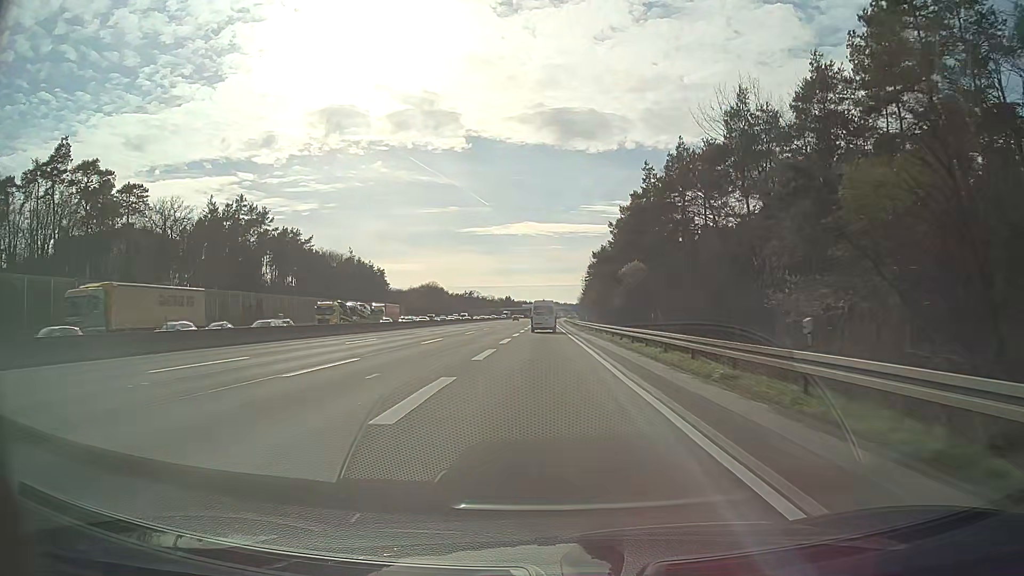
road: motorway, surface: asphalt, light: Day
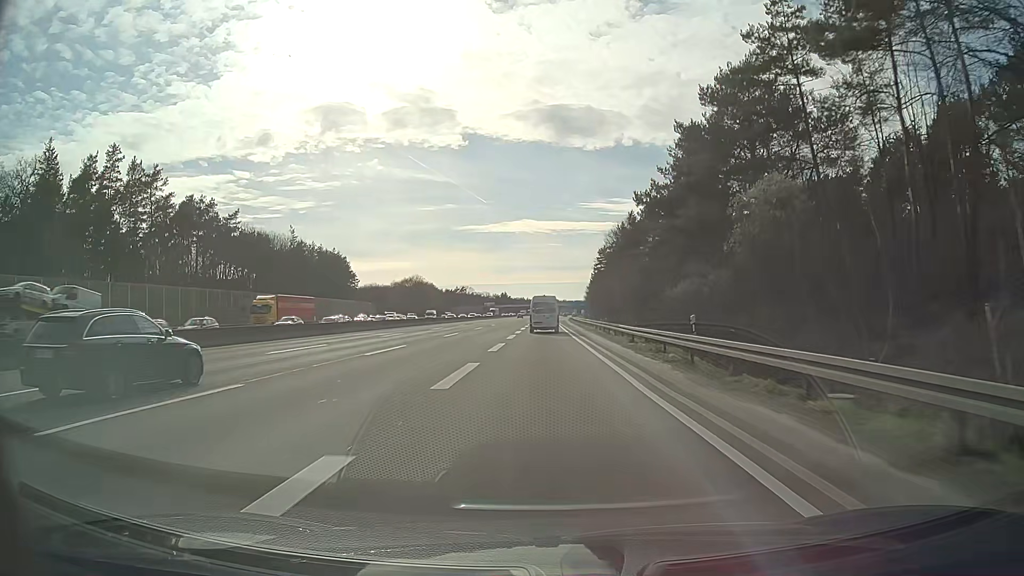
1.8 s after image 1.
(0.0, +44.4) m; 0°
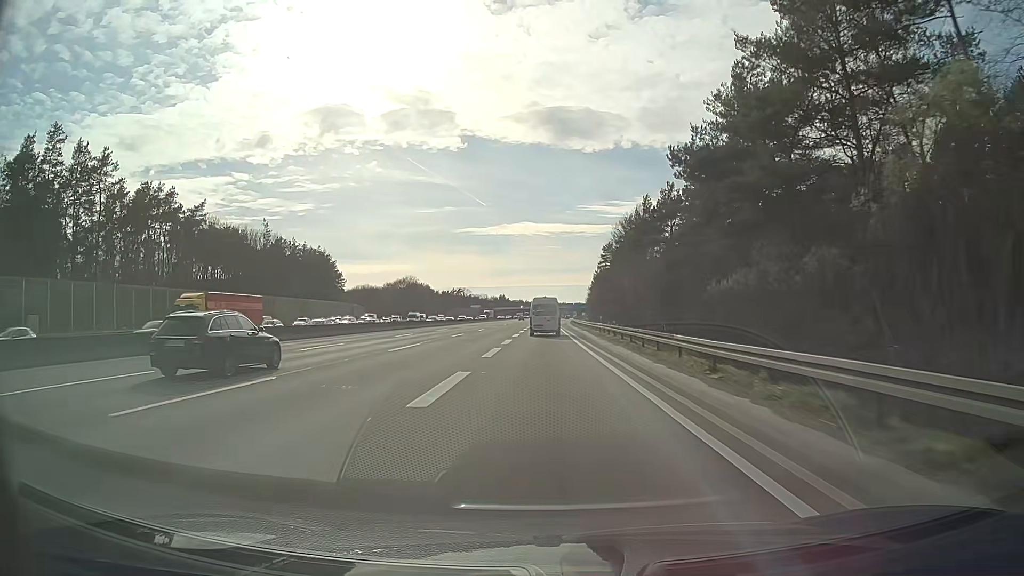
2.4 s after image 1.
(0.0, +14.3) m; 0°
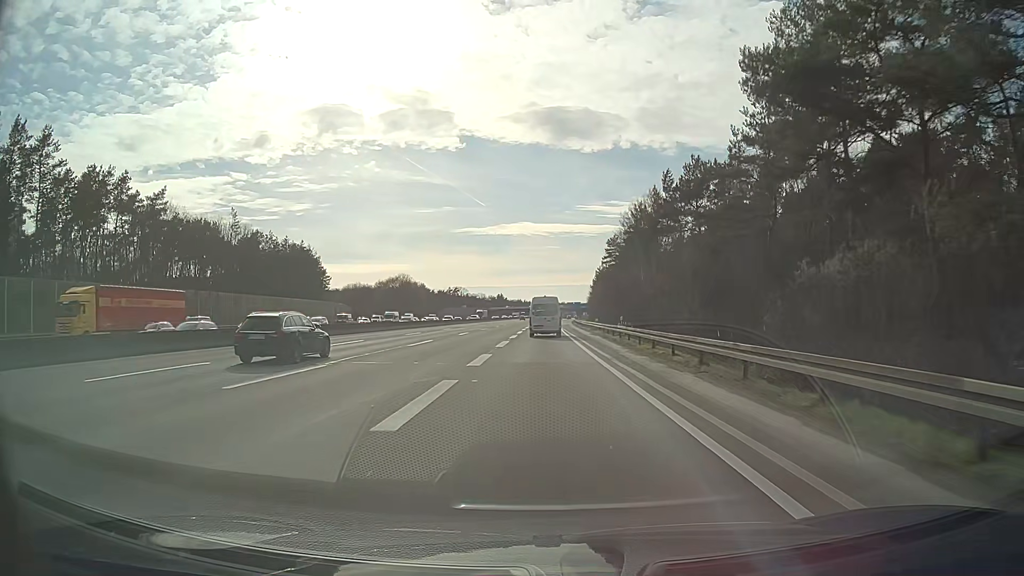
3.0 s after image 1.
(0.0, +14.1) m; 0°
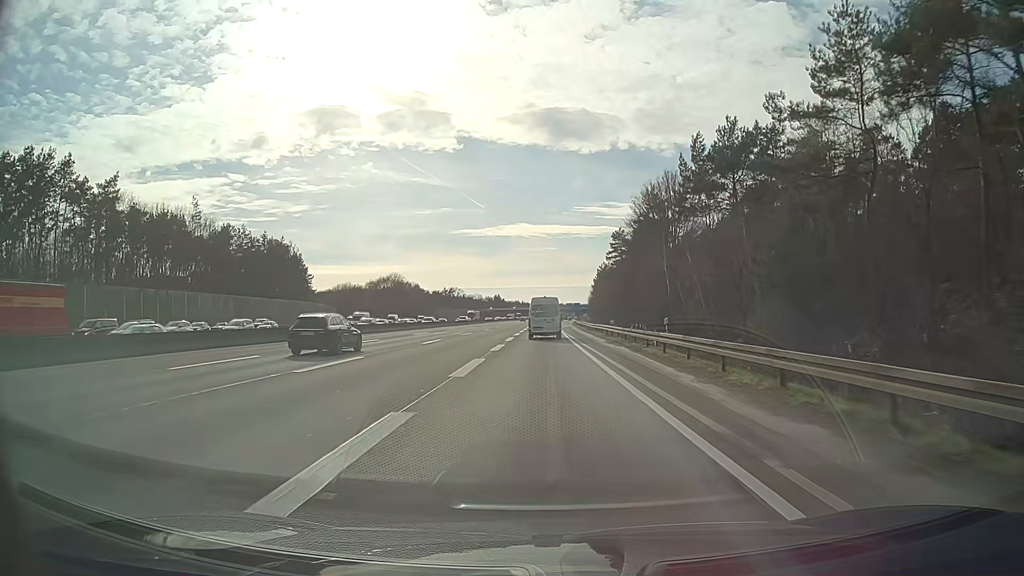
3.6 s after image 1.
(0.0, +14.0) m; 0°
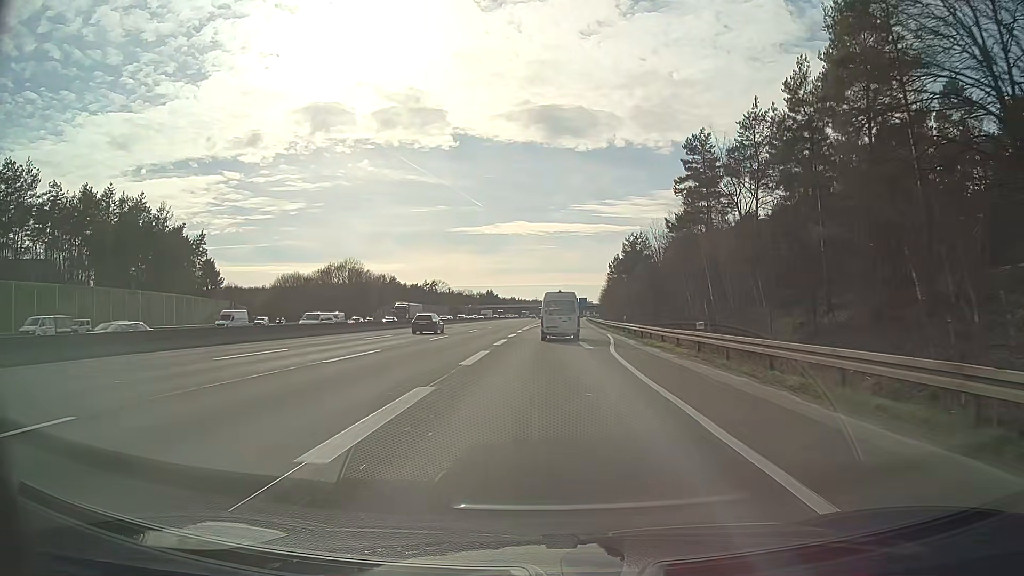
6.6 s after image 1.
(+0.2, +69.0) m; 0°
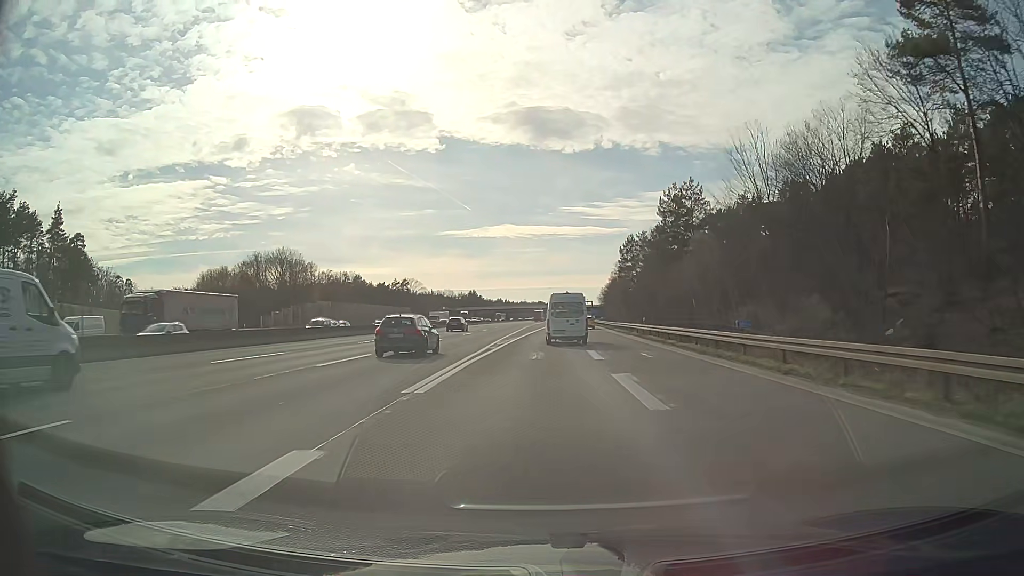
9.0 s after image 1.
(+0.4, +53.9) m; +1°
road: motorway_link
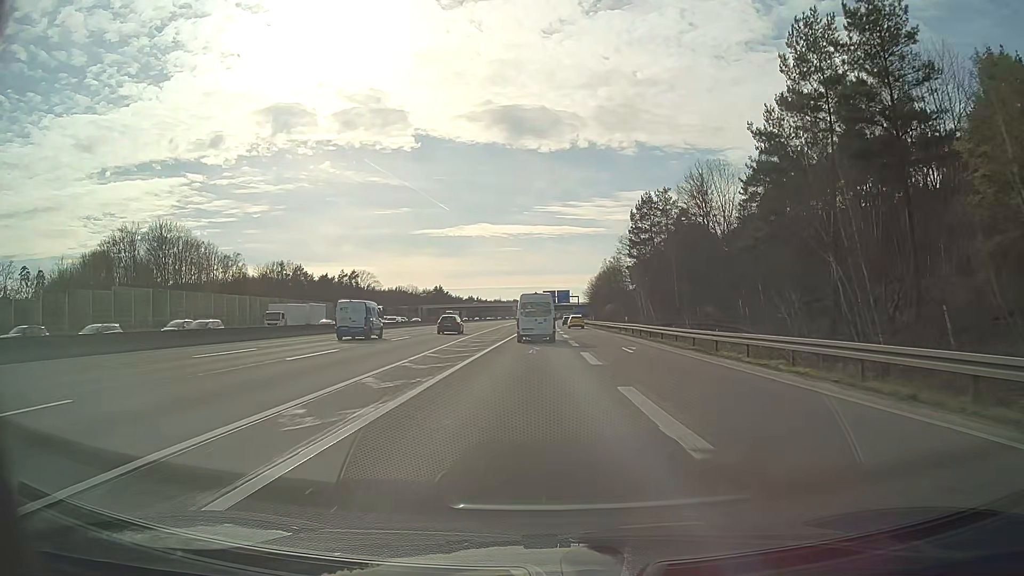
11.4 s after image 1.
(+0.9, +52.7) m; +2°
(0, +10) (0, +20) (0, +30) (0, +40) (0, +50) (0, +60) (0, +70) (0, +80) (+1, +90) (+1, +100) m
